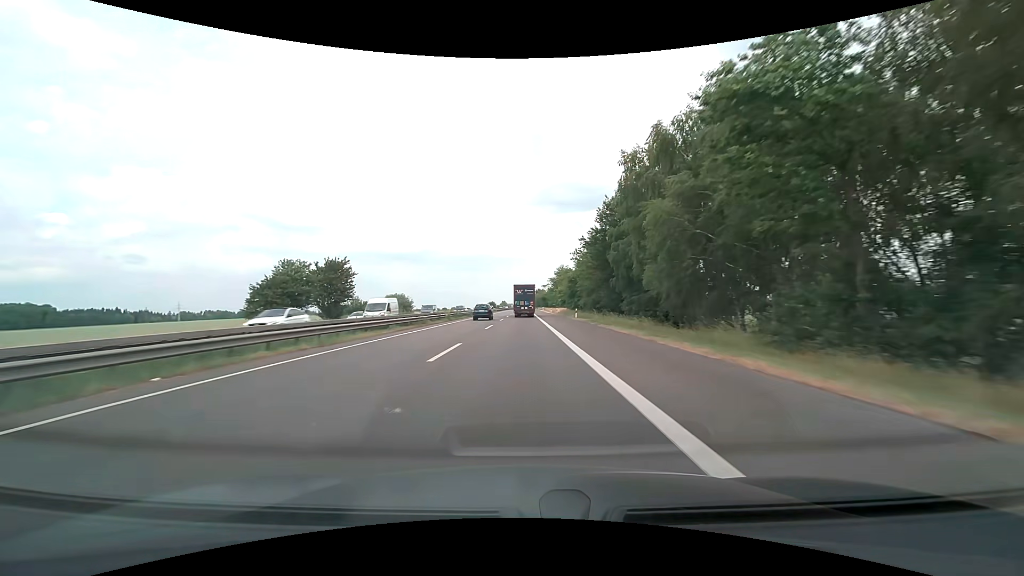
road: motorway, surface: asphalt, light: Day
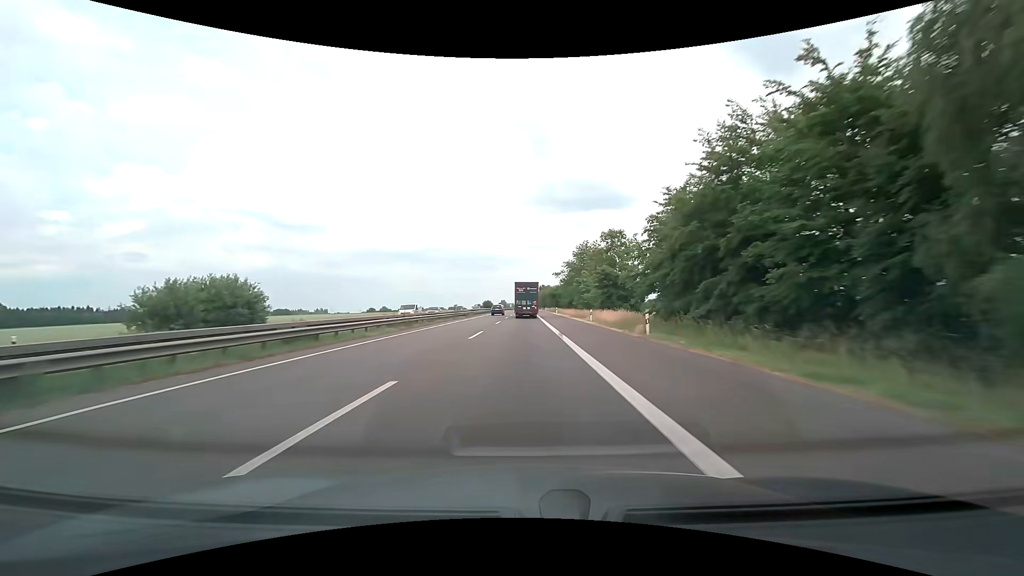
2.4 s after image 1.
(-0.2, +62.5) m; 0°
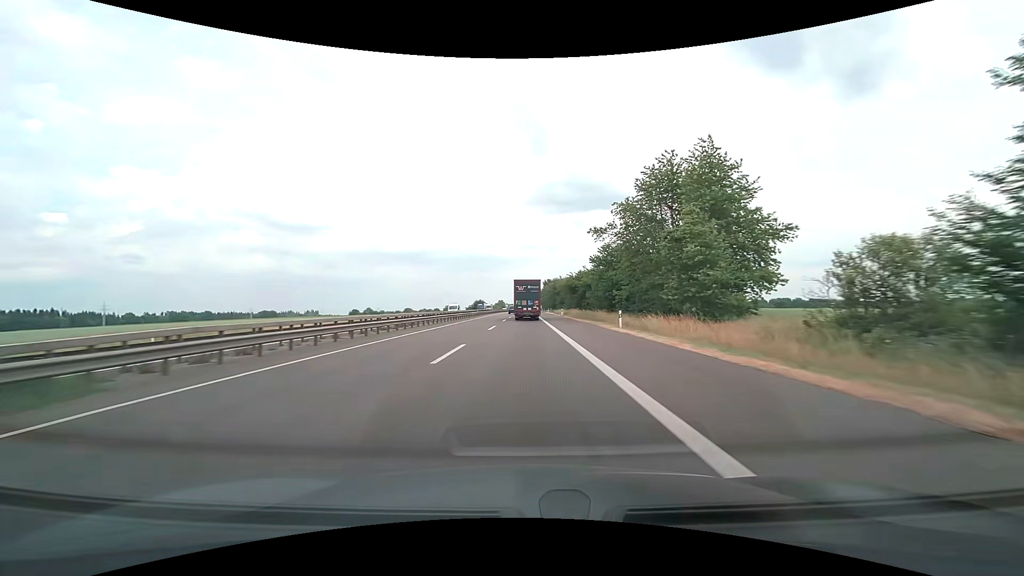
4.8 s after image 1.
(-0.2, +62.5) m; 0°
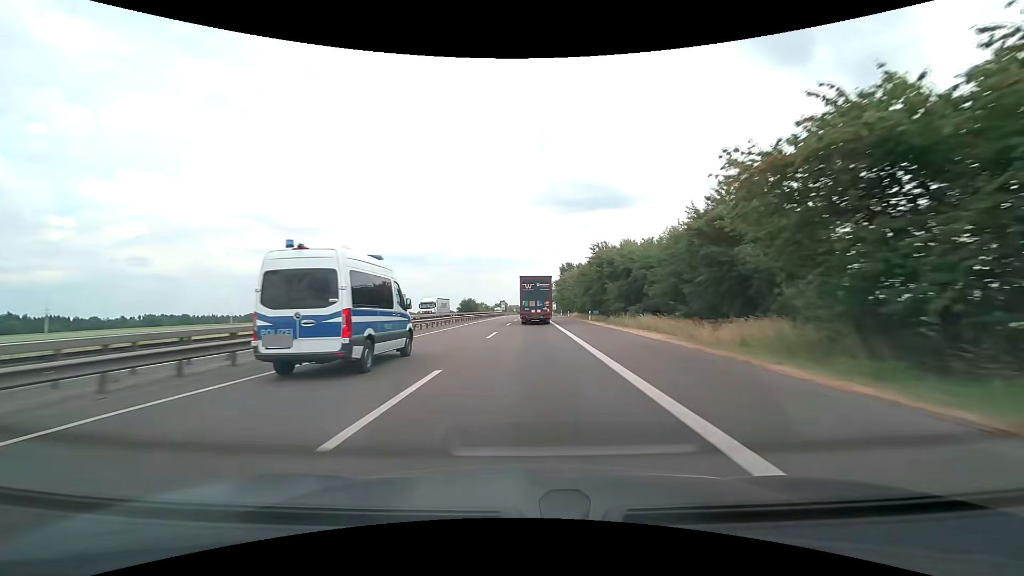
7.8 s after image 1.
(-0.4, +78.6) m; -1°
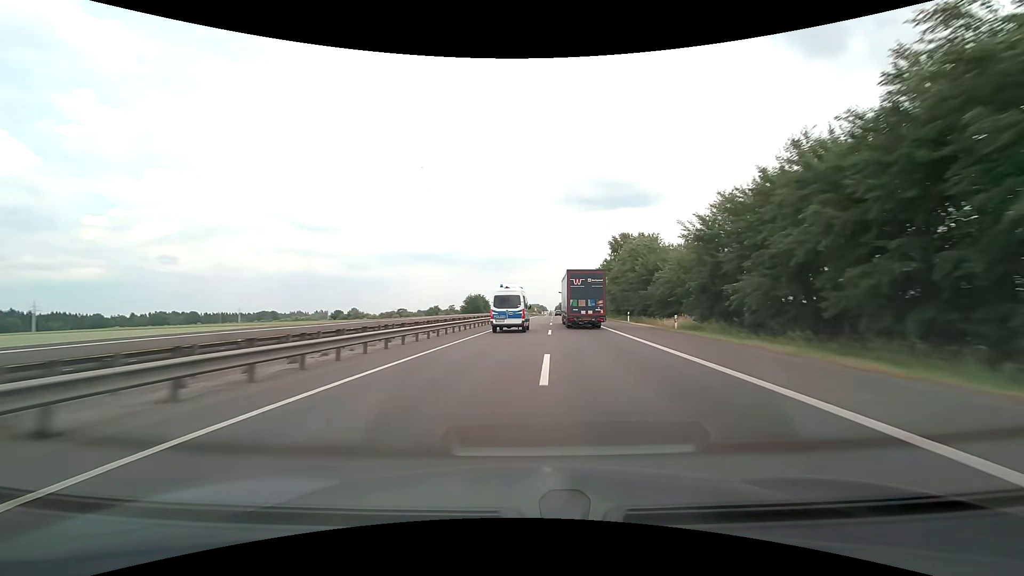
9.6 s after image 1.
(-1.4, +49.9) m; -3°
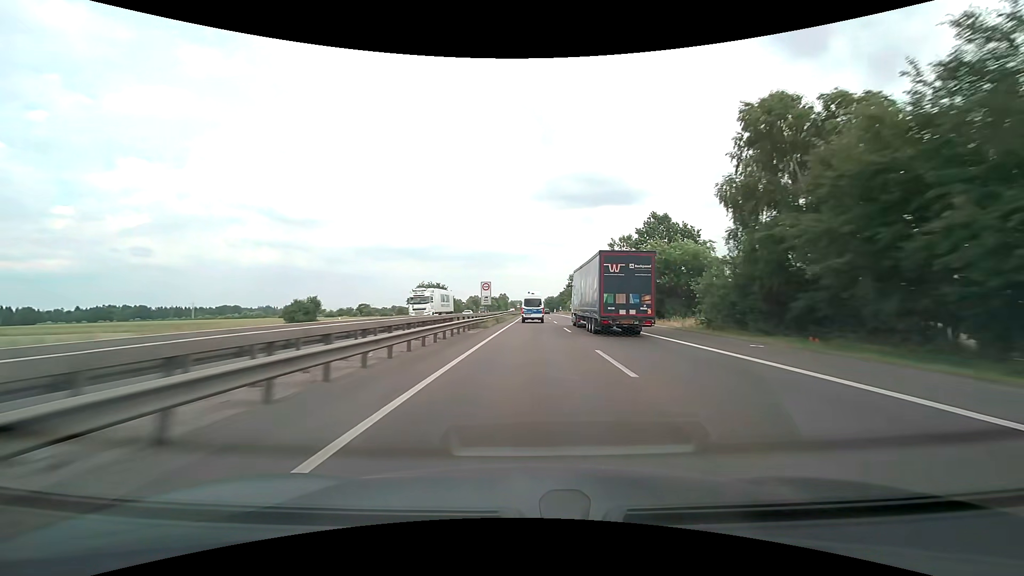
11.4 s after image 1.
(+0.7, +52.8) m; +2°
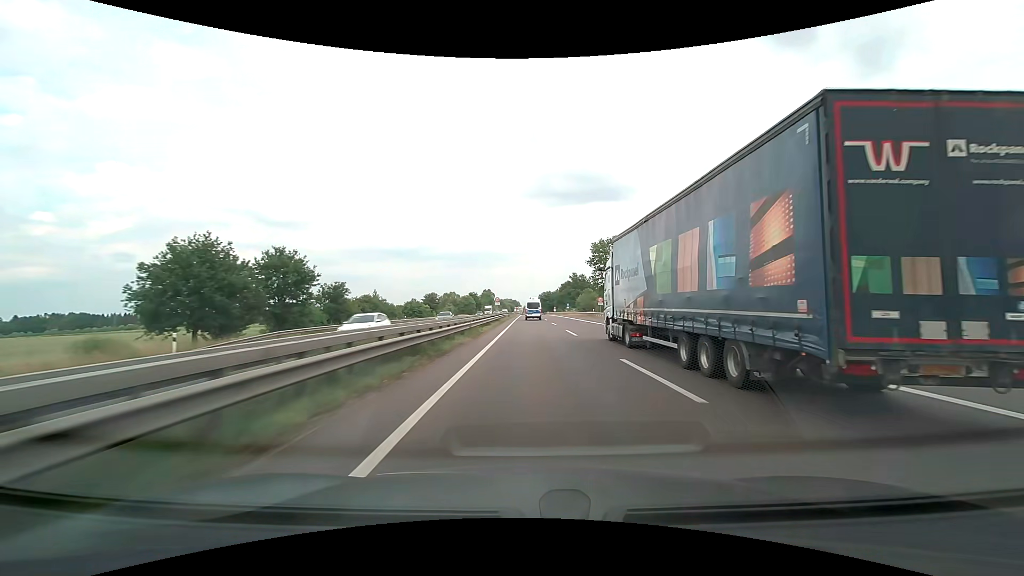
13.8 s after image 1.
(+1.0, +74.0) m; +1°
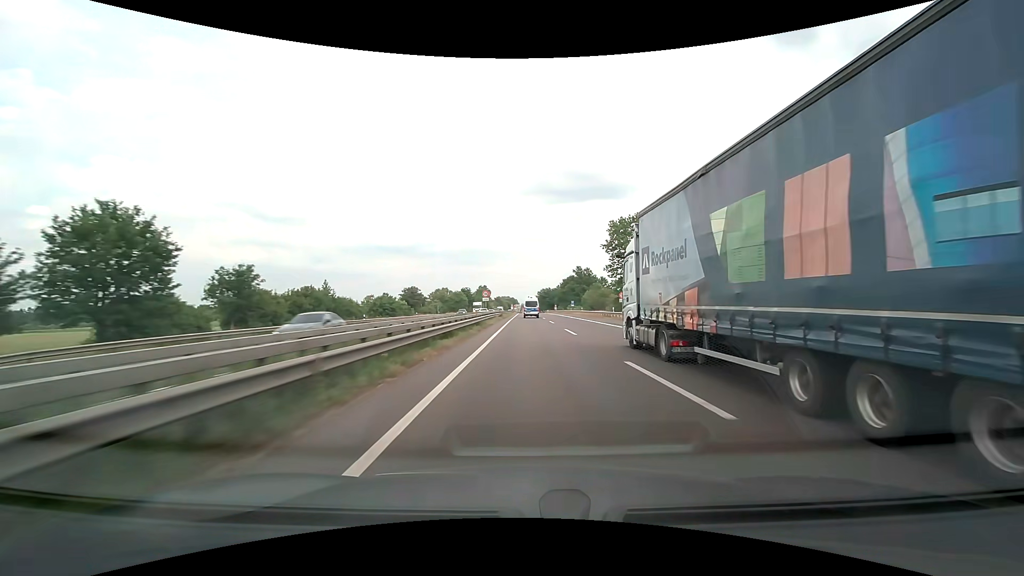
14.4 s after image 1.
(0.0, +19.1) m; 0°
(0, +10) (0, +20) (0, +30) (0, +40) (0, +50) (0, +60) (0, +70) (0, +80) (0, +90) (0, +100) m
